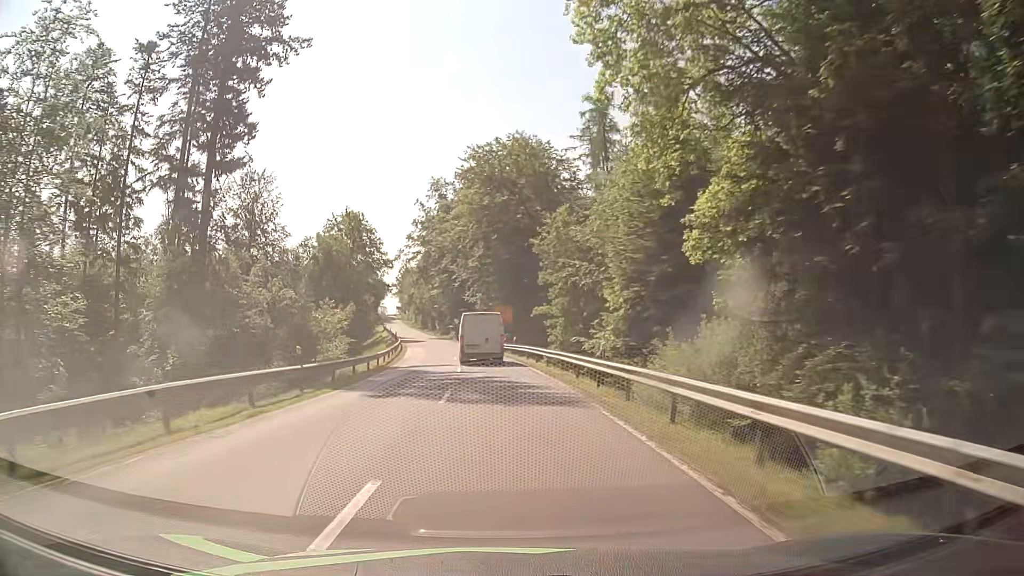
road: secondary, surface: asphalt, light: Day
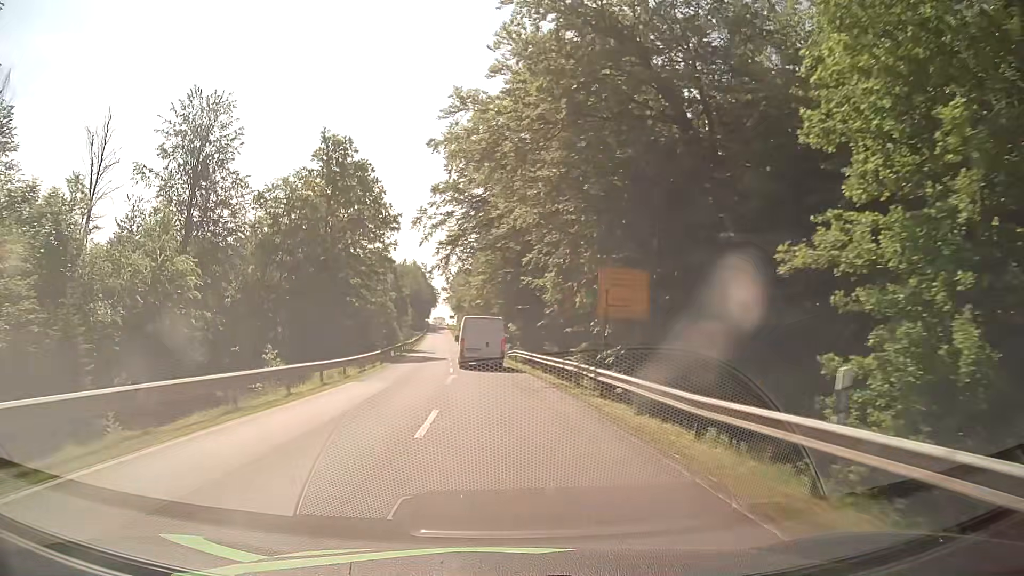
(-2.1, +41.1) m; -6°
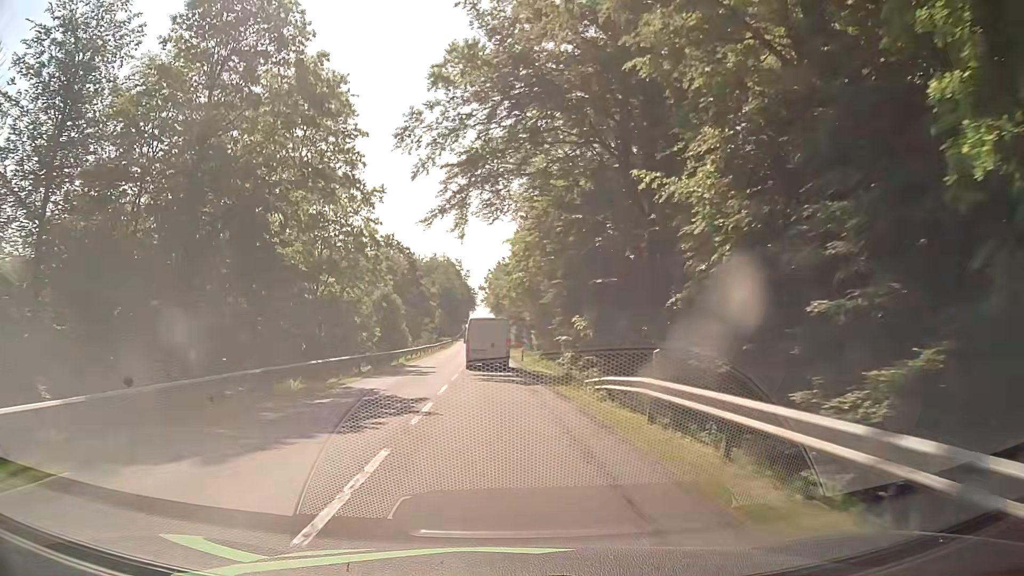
(-1.1, +30.2) m; -4°
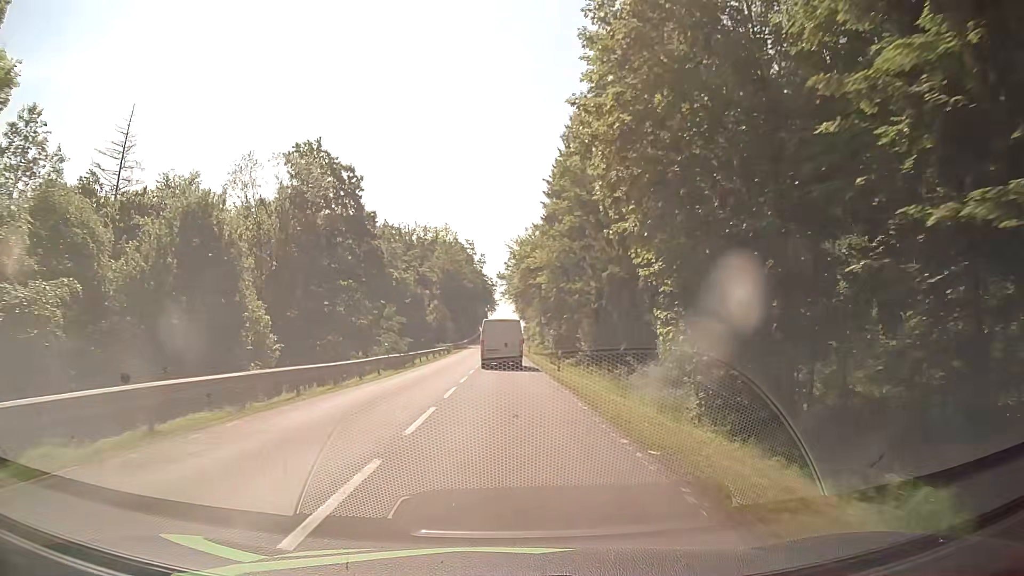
(-1.2, +50.1) m; -2°
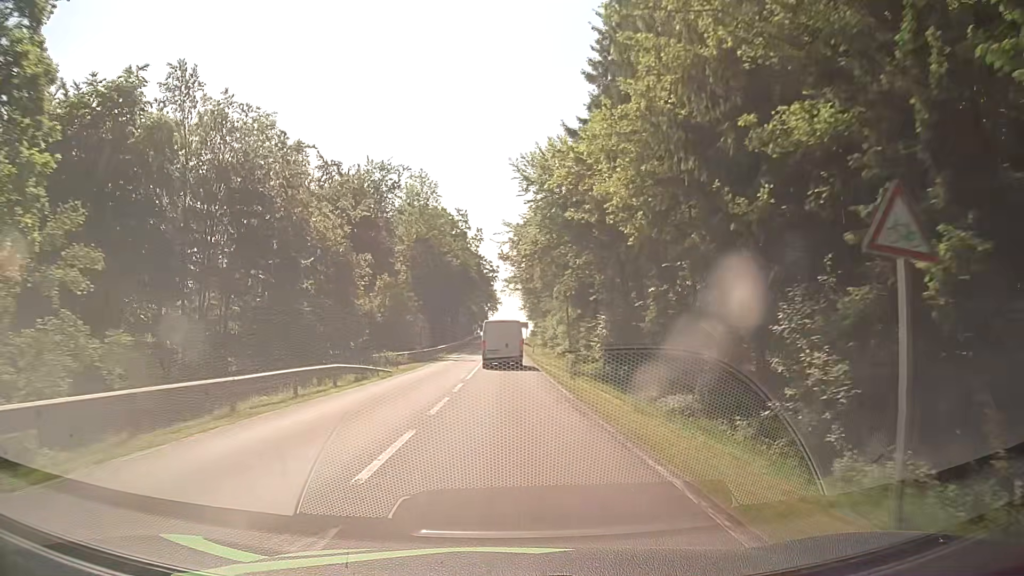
(-0.1, +40.8) m; -1°
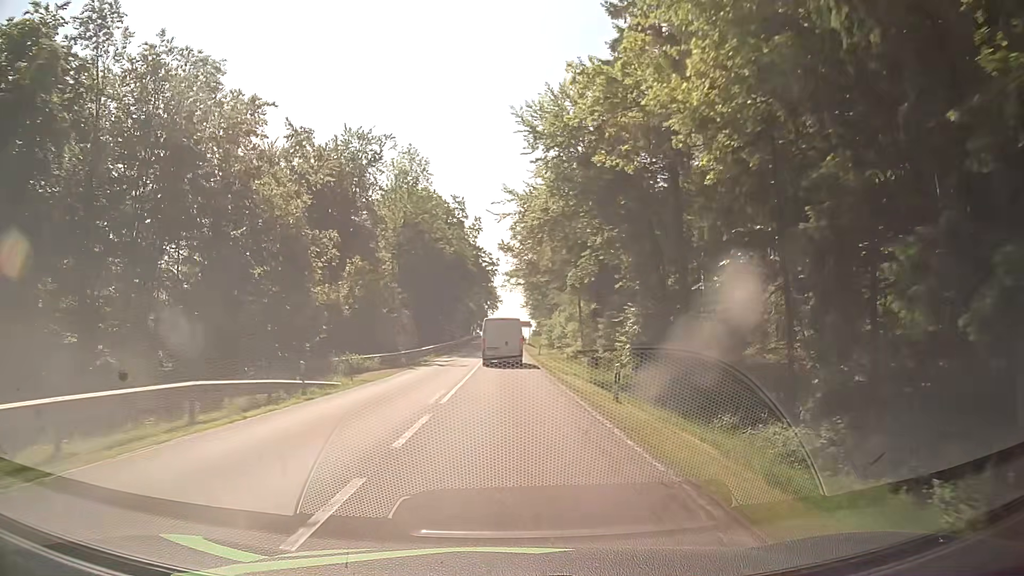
(0.0, +10.3) m; 0°
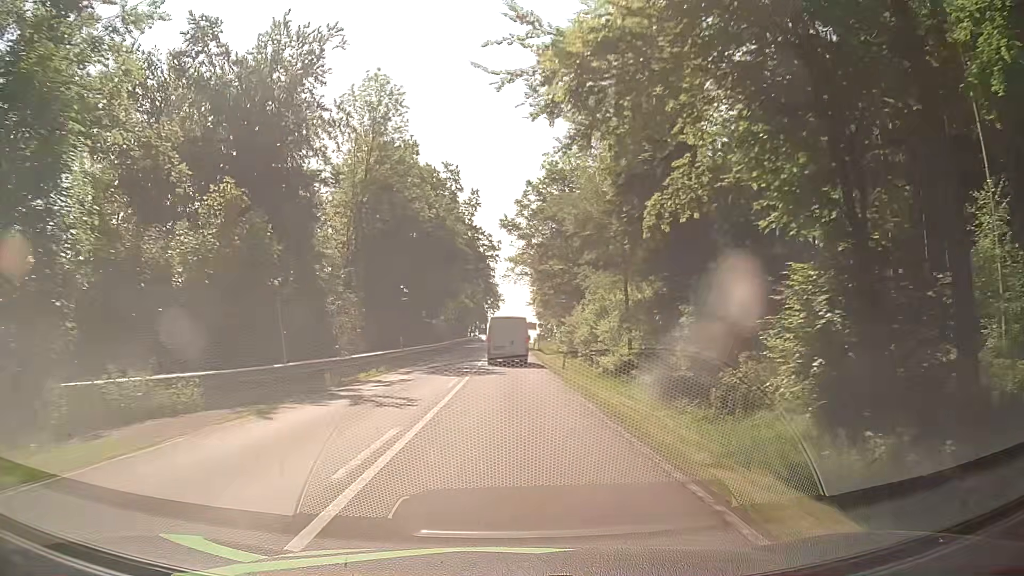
(0.0, +20.7) m; 0°
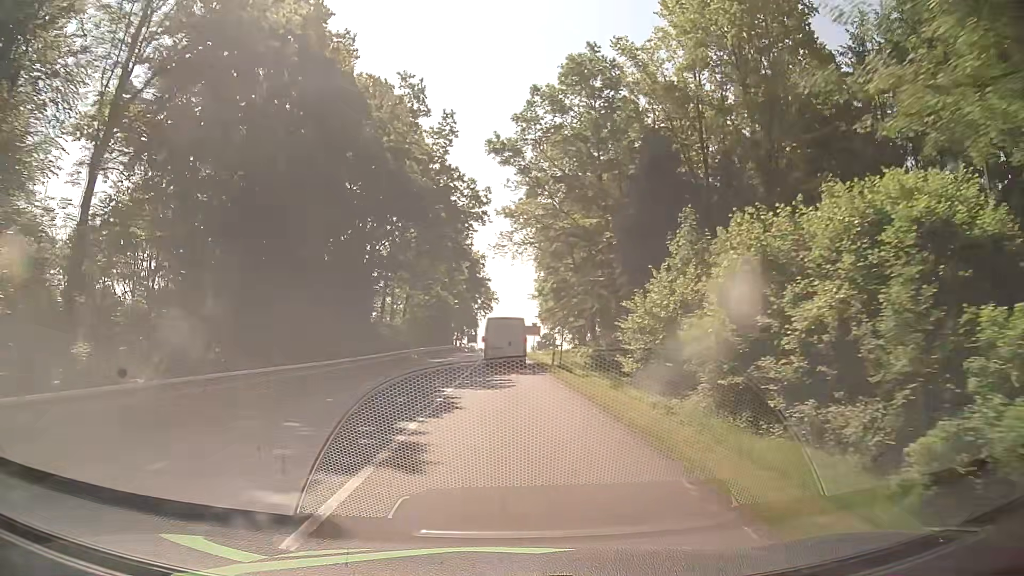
(+0.1, +30.6) m; +1°
(0, +10) (0, +20) (0, +30) (0, +40) (0, +50) (0, +60) (0, +70) (0, +80) (0, +90) (0, +100) m
